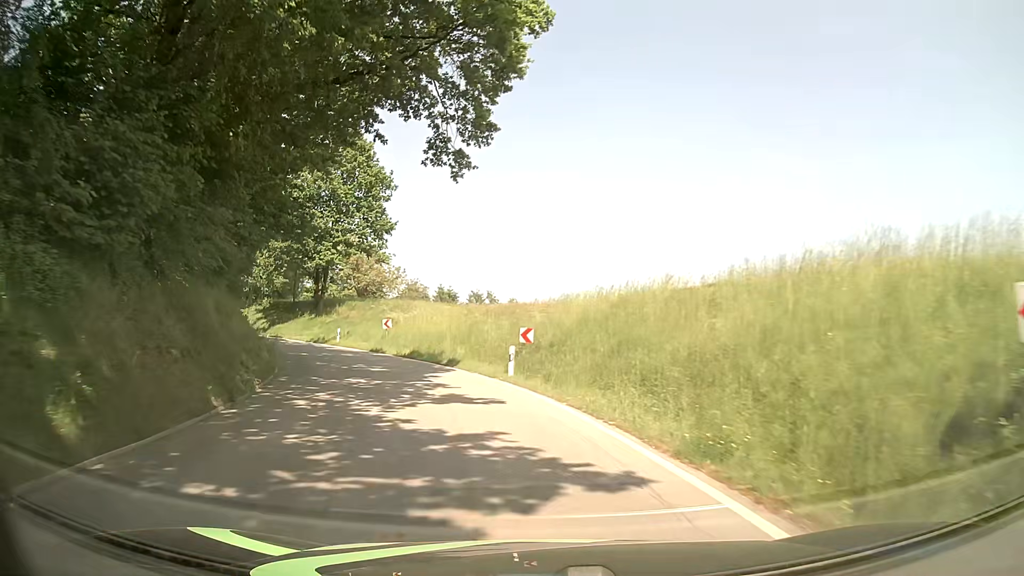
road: tertiary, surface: asphalt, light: Day
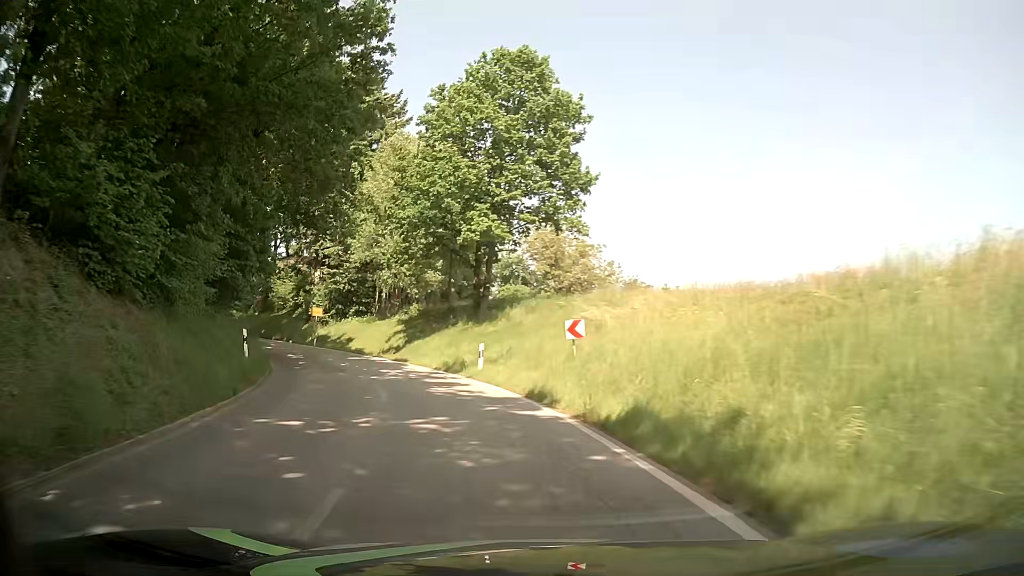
(-3.4, +22.2) m; -19°
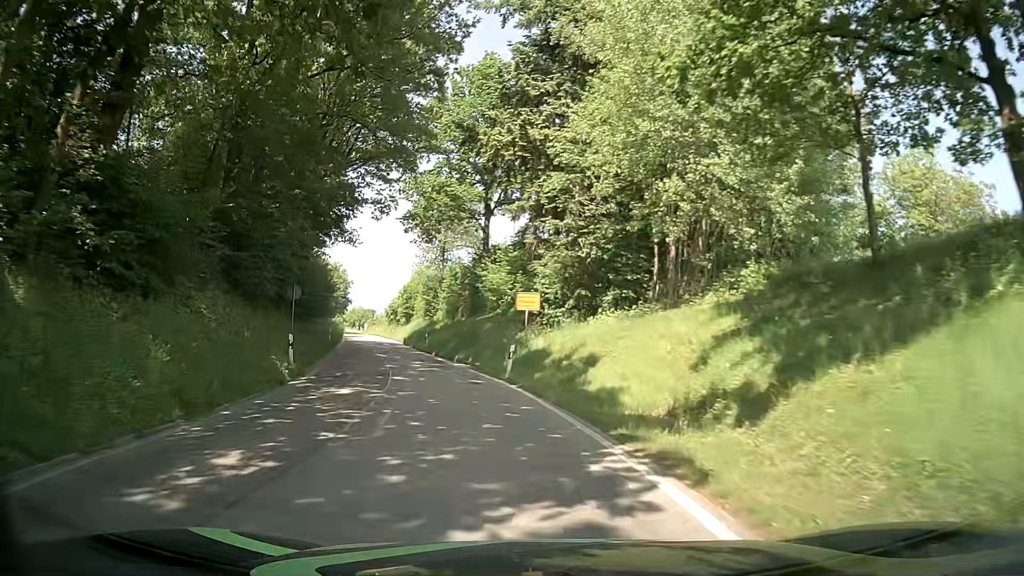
(-6.5, +29.4) m; -24°
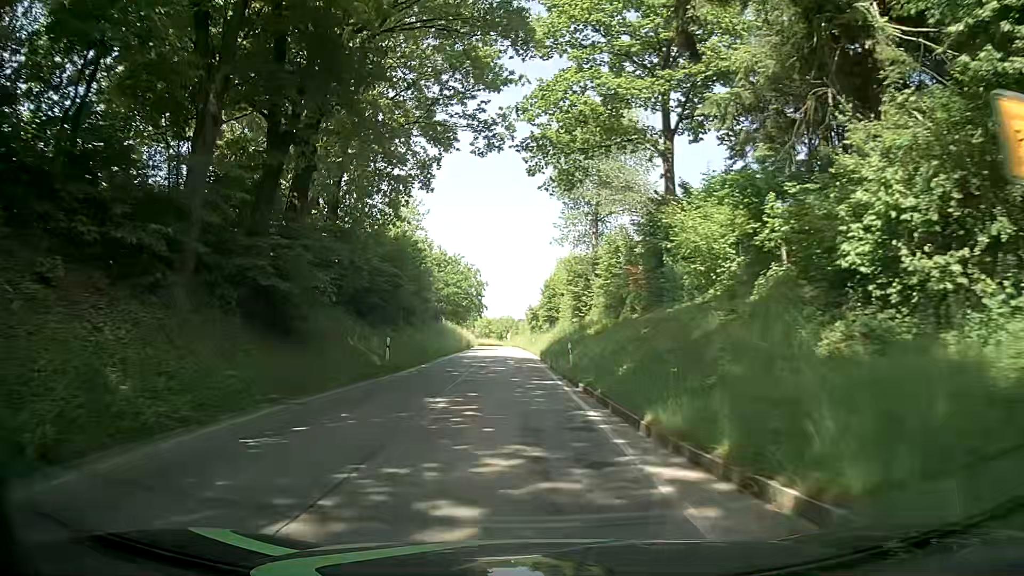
(-2.7, +22.7) m; -14°
(0, +10) (0, +20) (-1, +30) (-1, +40) (-2, +50) (-2, +60) (-3, +70) (-3, +80) (-4, +90) (-4, +100) m
